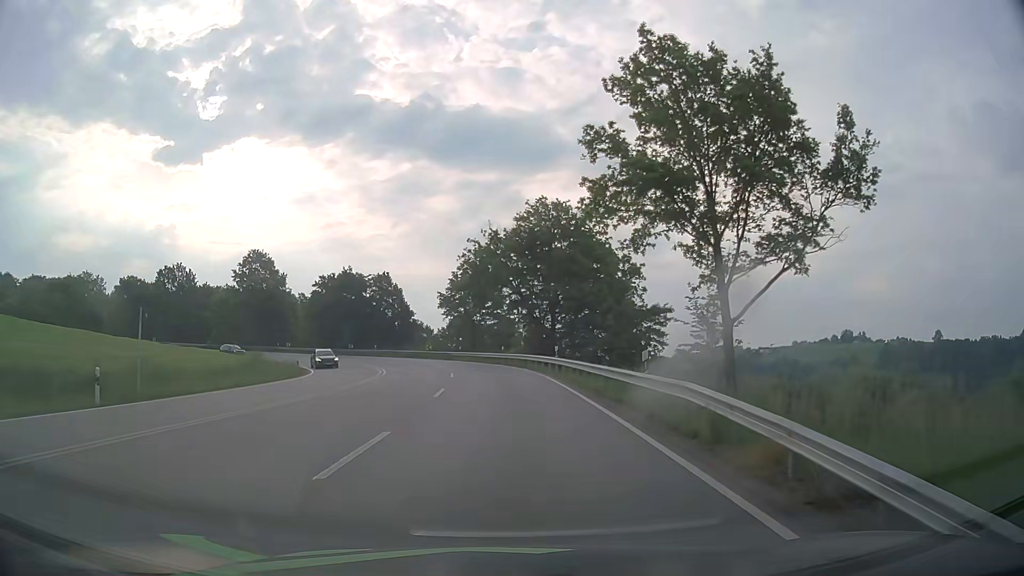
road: primary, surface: asphalt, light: Day
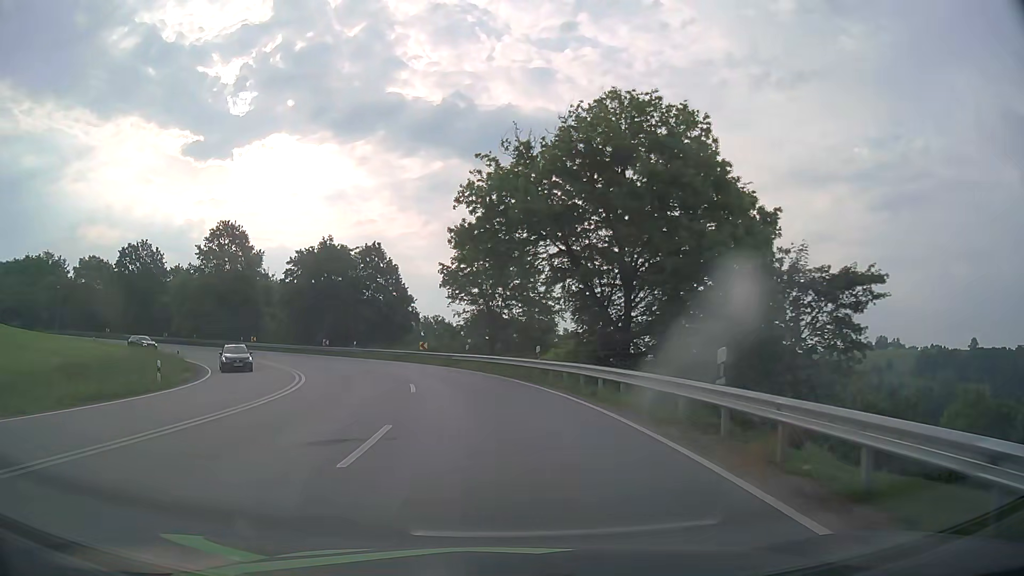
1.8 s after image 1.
(-0.1, +23.3) m; -2°
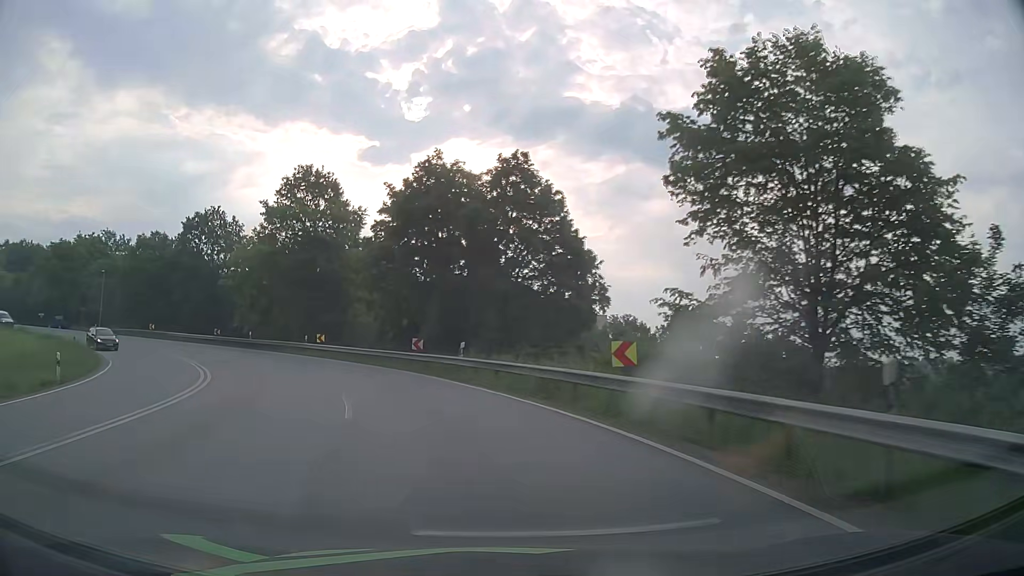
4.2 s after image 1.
(-3.5, +31.0) m; -15°
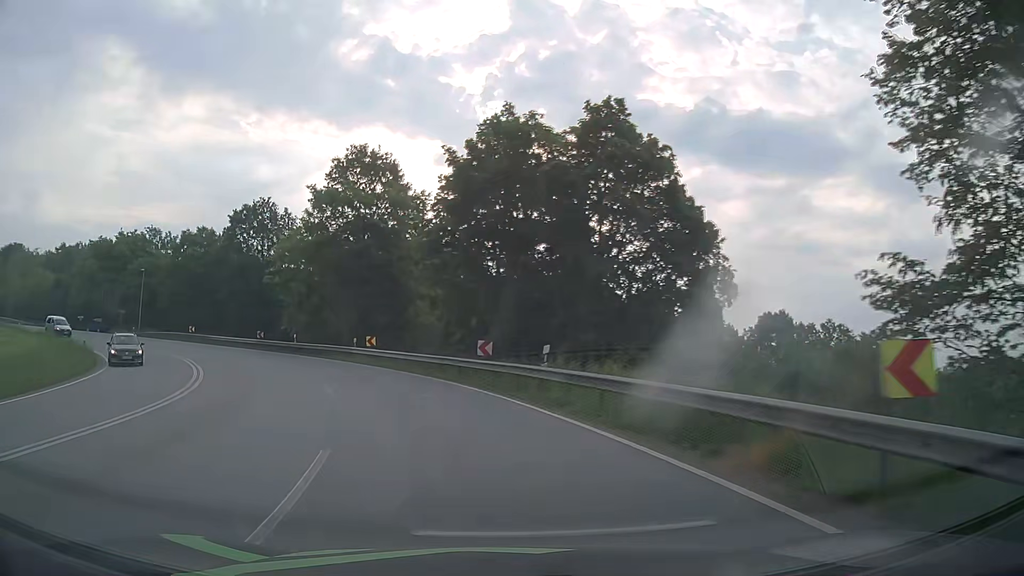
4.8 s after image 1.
(-0.4, +7.8) m; -7°
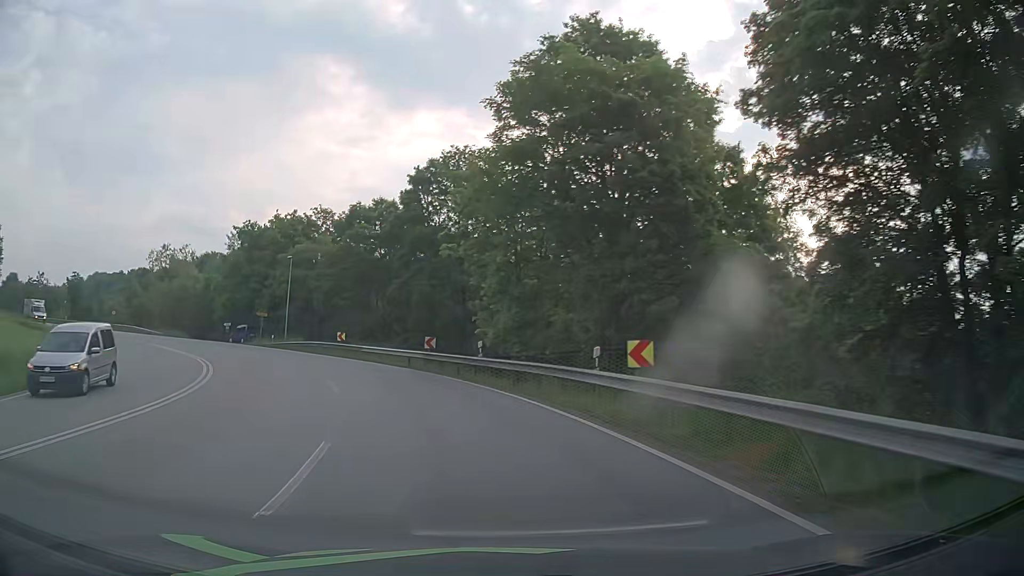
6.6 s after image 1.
(-4.5, +22.9) m; -21°
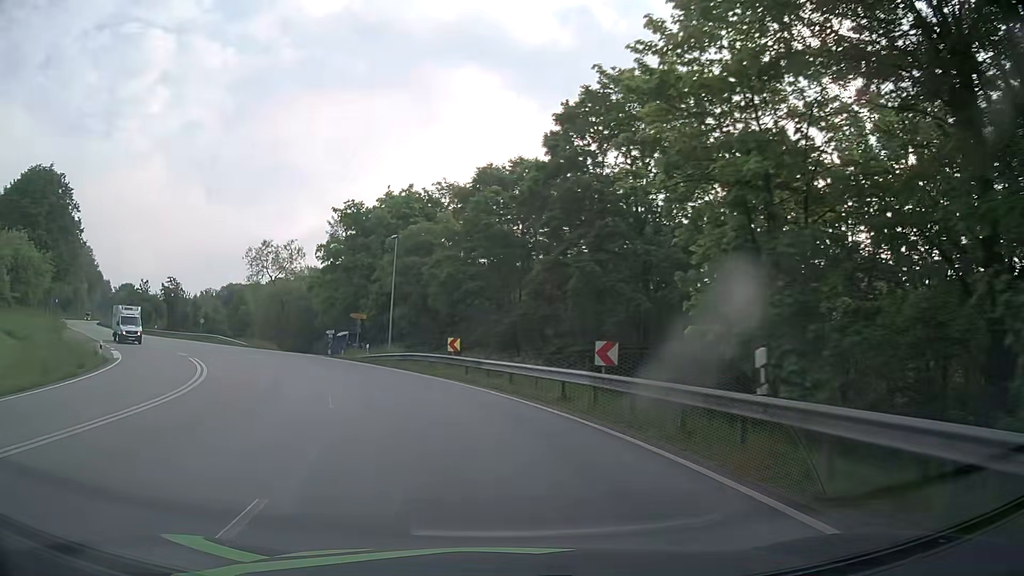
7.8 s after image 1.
(-1.9, +15.6) m; -14°
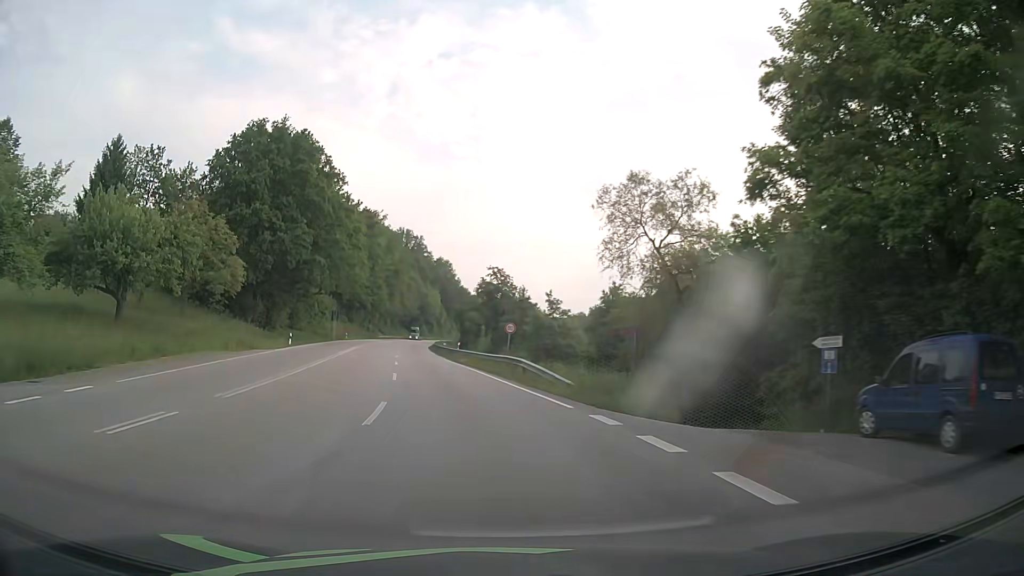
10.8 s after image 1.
(-11.4, +37.1) m; -33°
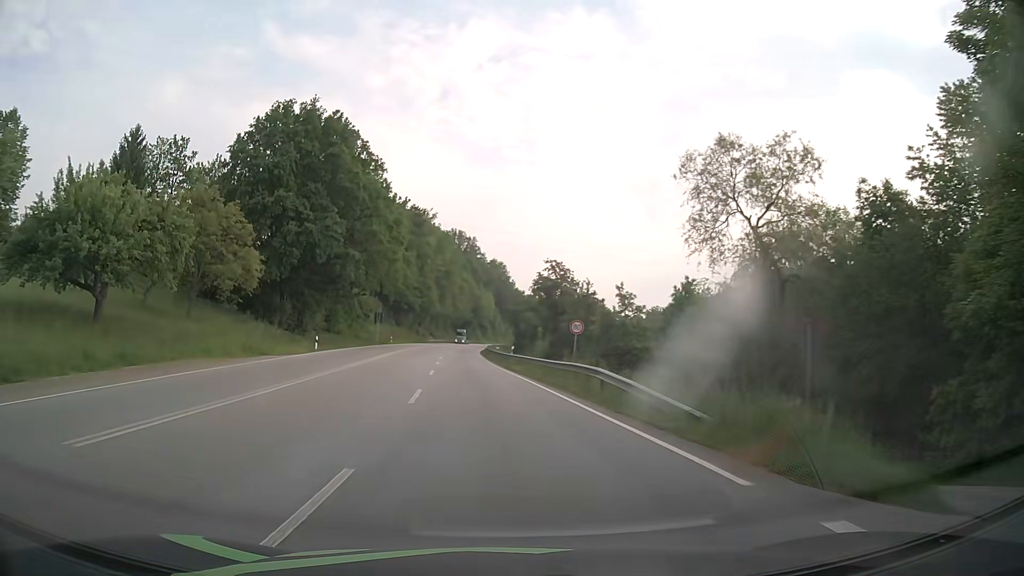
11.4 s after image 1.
(-0.4, +8.0) m; -5°
(0, +10) (-1, +20) (-2, +30) (-3, +40) (-4, +50) (-4, +60) (-5, +70) (-5, +80) (-6, +90) (-6, +100) m
